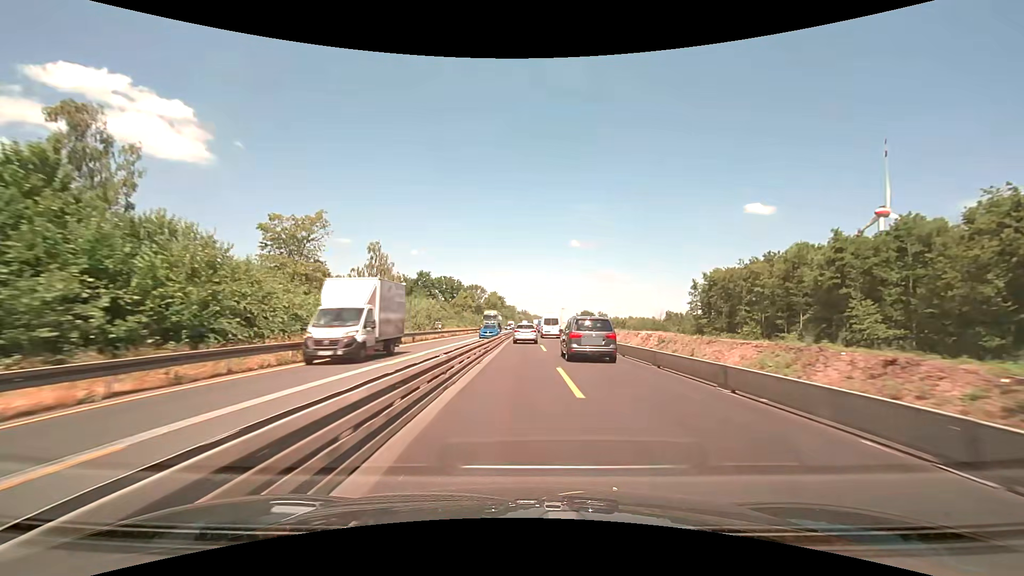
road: motorway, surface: concrete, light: Day
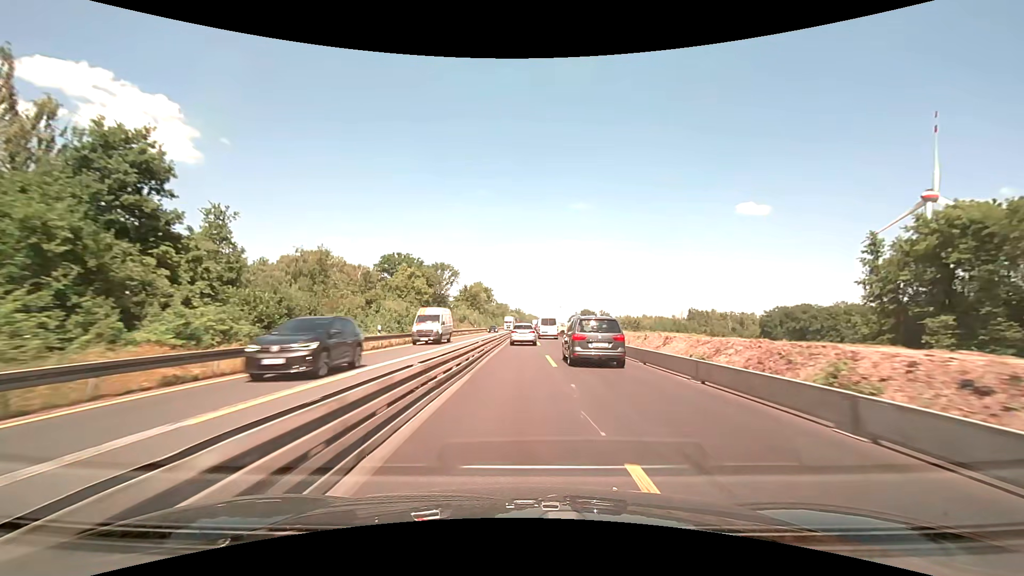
(+0.5, +64.6) m; +1°
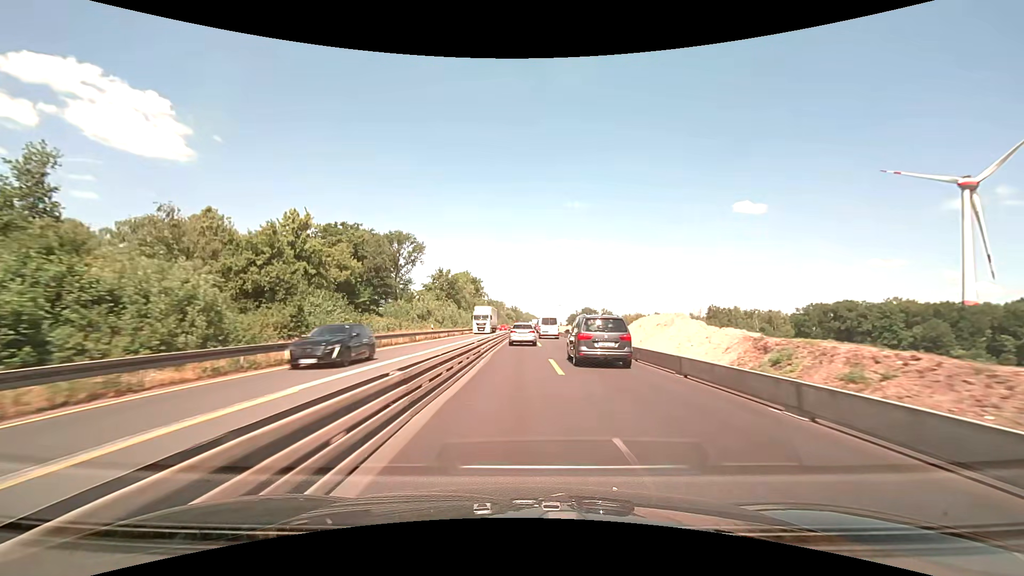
(+0.1, +38.7) m; 0°
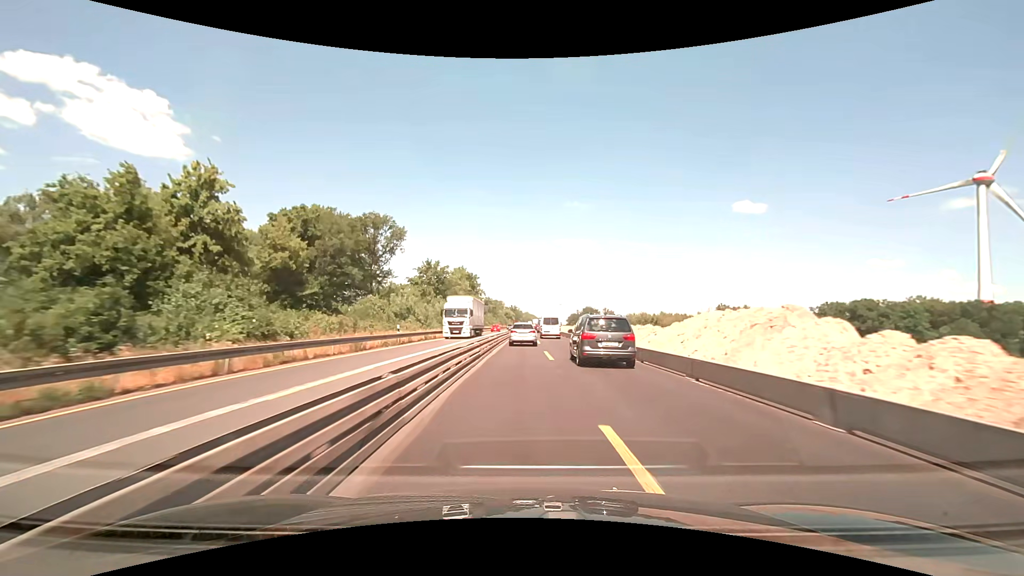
(0.0, +12.9) m; 0°
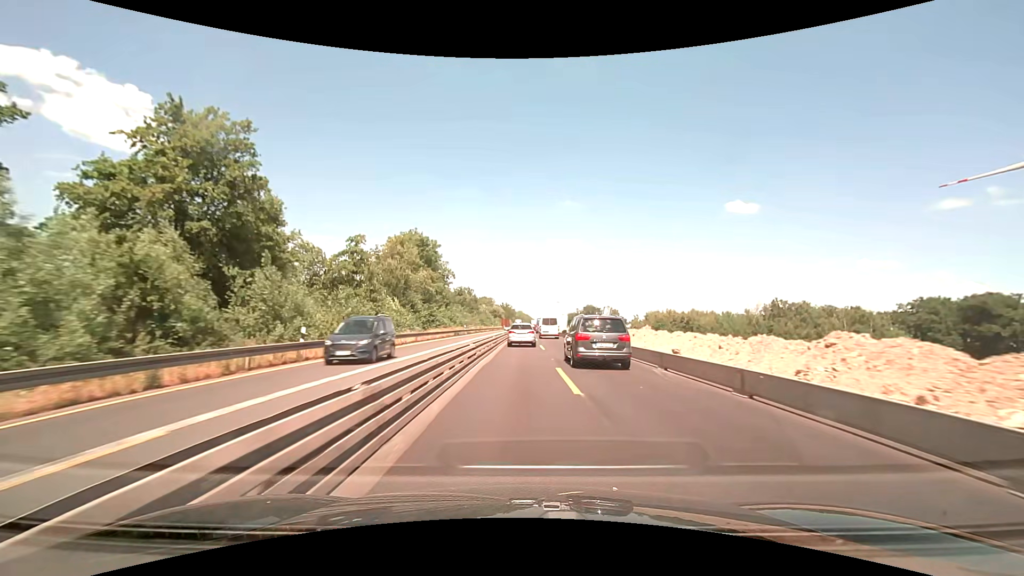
(+0.4, +63.1) m; +1°
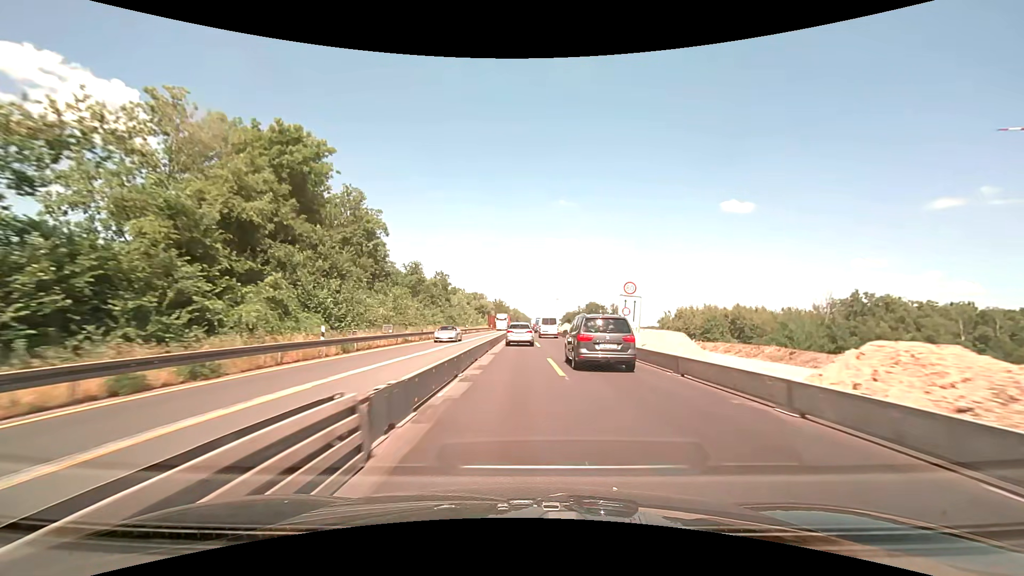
(+0.2, +50.2) m; 0°
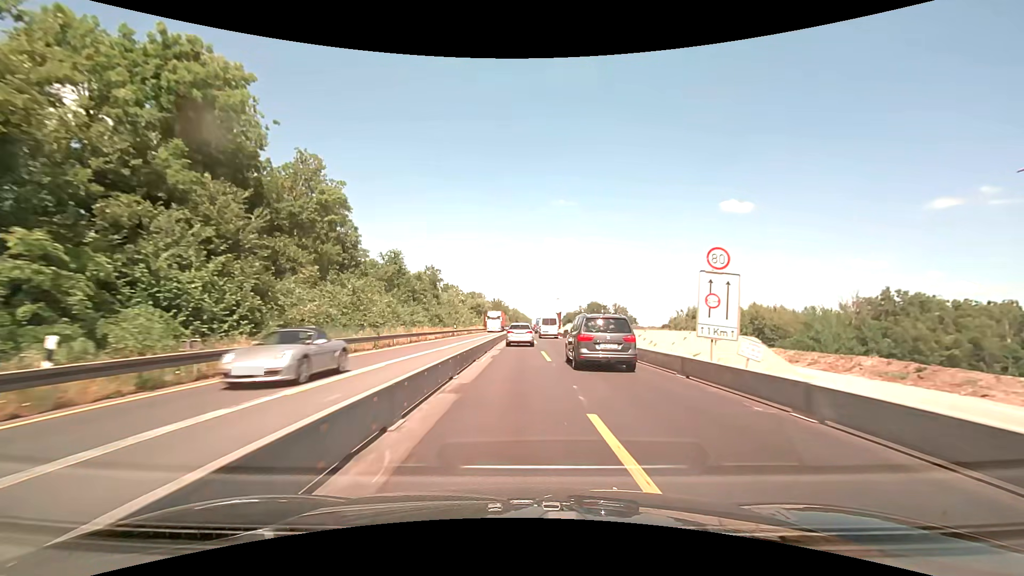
(0.0, +12.5) m; 0°
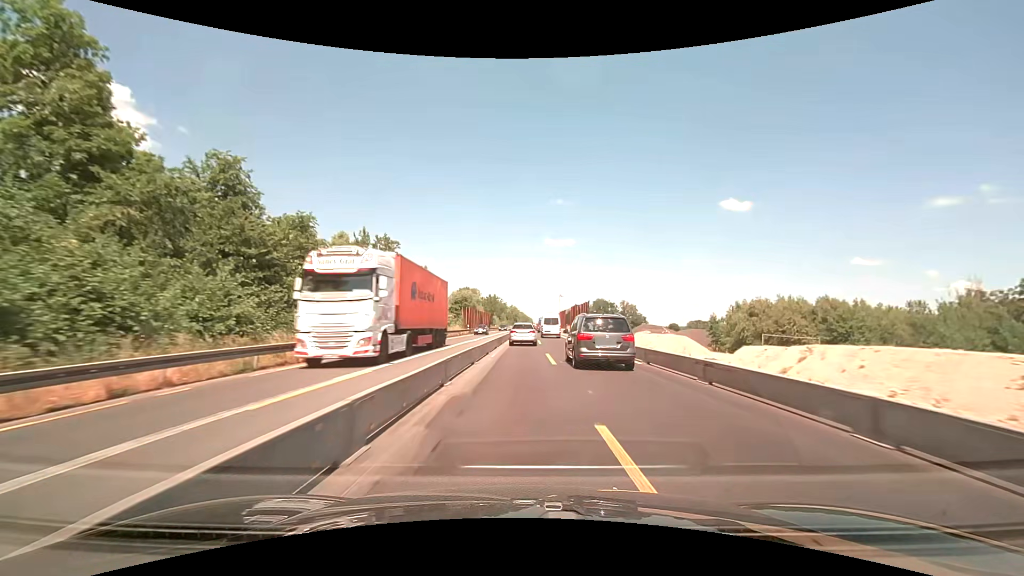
(0.0, +37.7) m; 0°
(0, +10) (0, +20) (0, +30) (0, +40) (0, +50) (0, +60) (+1, +70) (+1, +80) (+1, +90) (+1, +100) m
